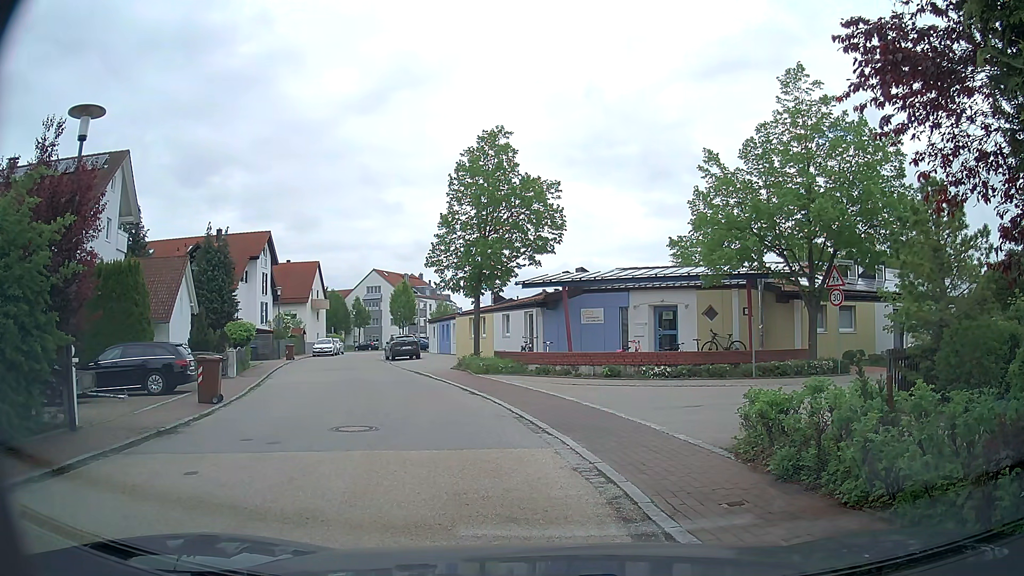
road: residential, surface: asphalt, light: Day
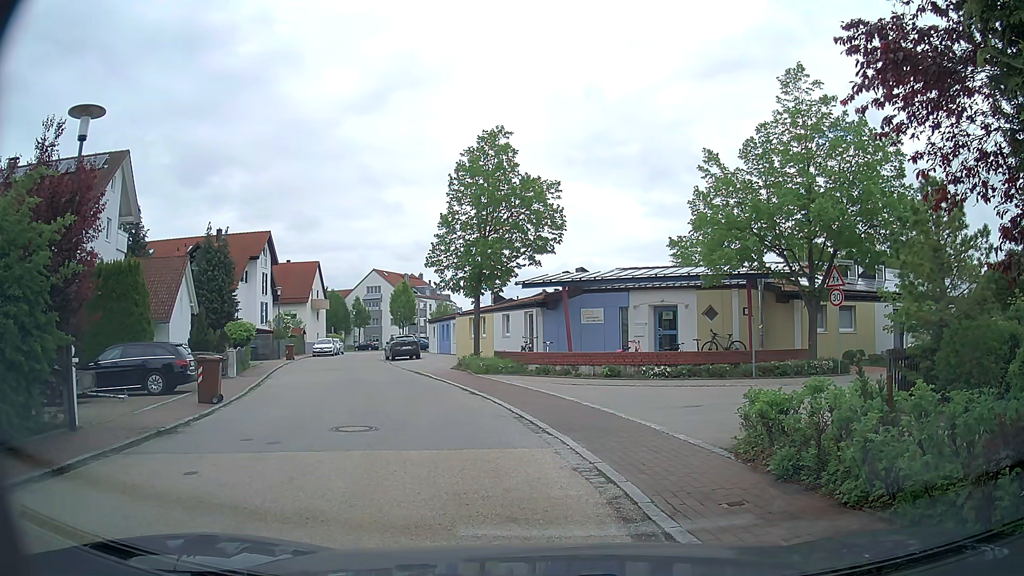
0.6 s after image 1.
(0.0, 0.0) m; 0°
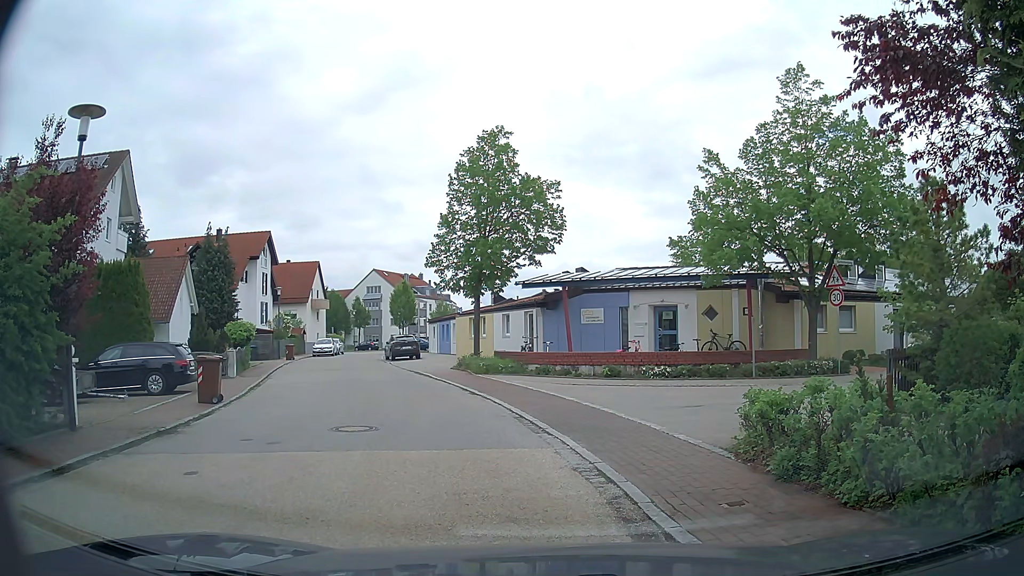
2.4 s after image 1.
(0.0, 0.0) m; 0°
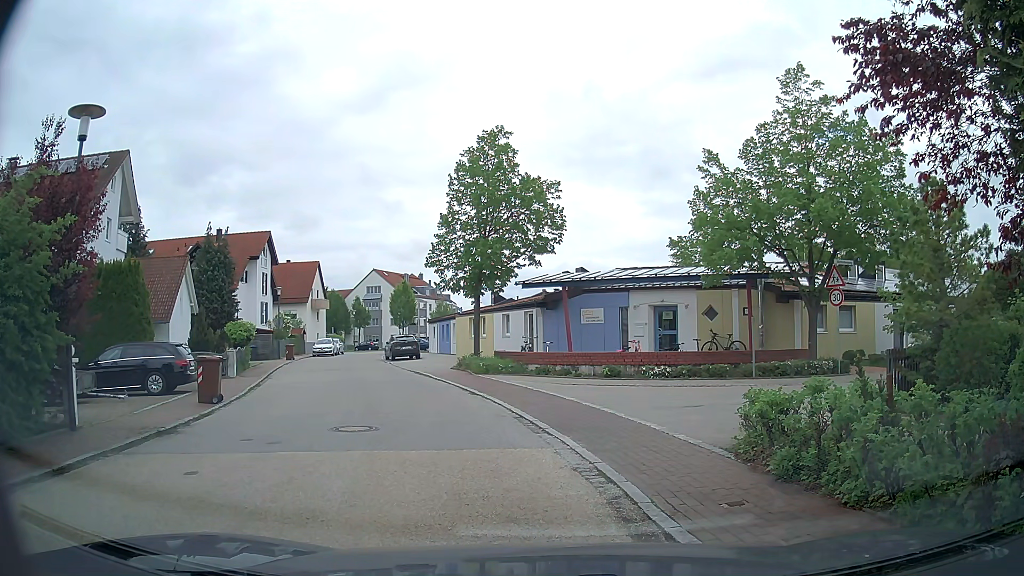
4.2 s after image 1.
(0.0, 0.0) m; 0°
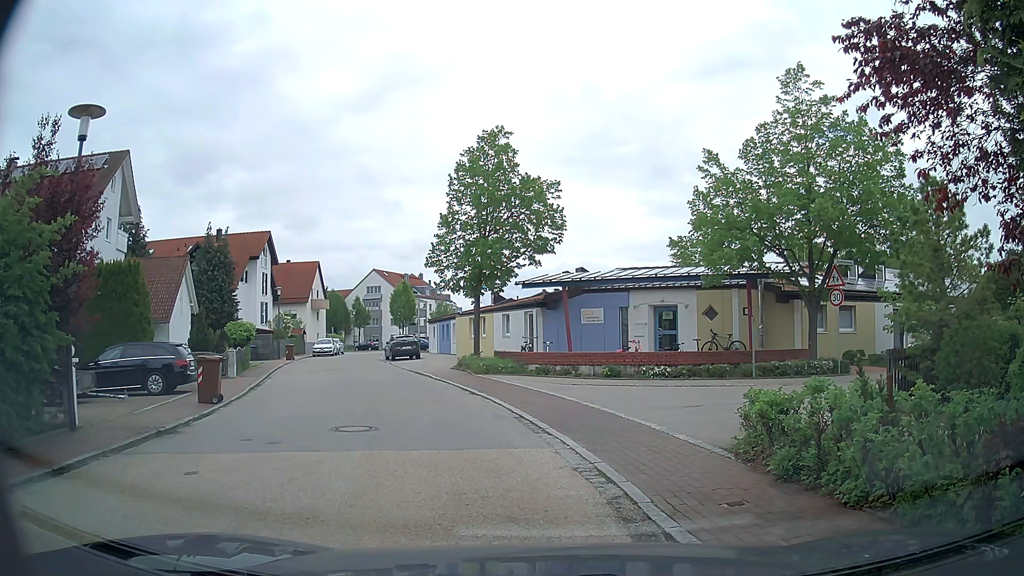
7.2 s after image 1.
(0.0, 0.0) m; 0°
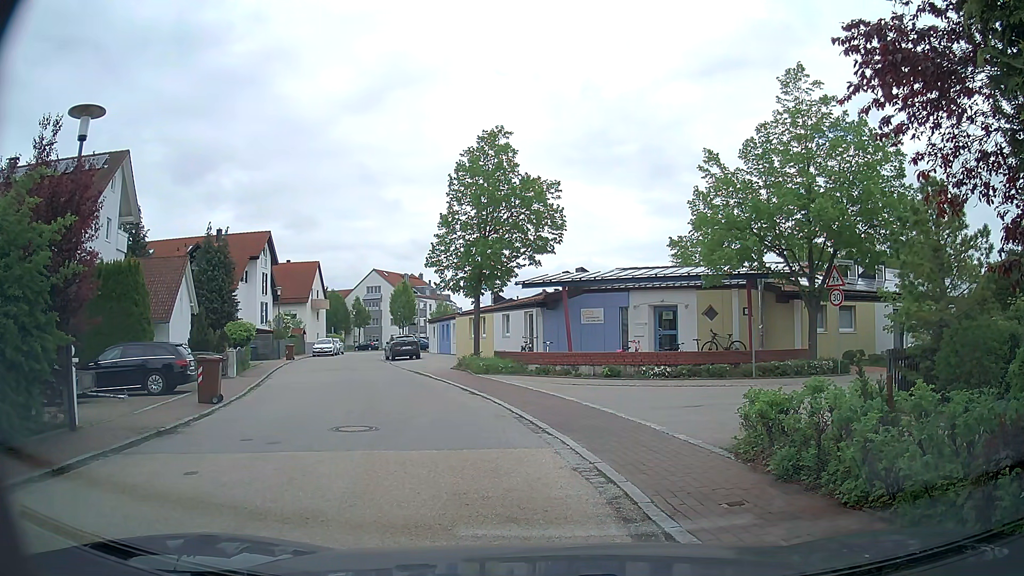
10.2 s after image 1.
(0.0, 0.0) m; 0°
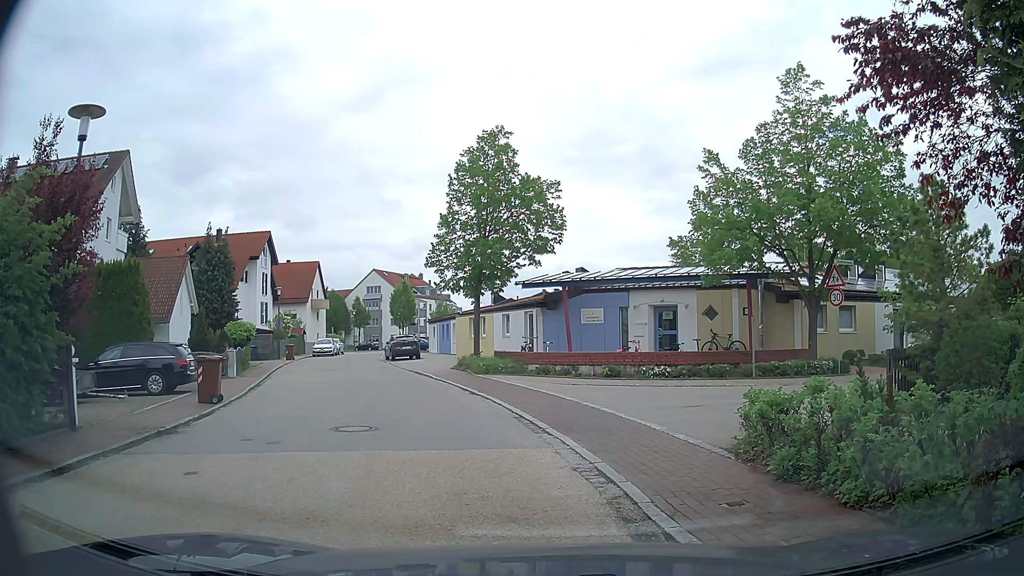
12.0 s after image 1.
(0.0, 0.0) m; 0°
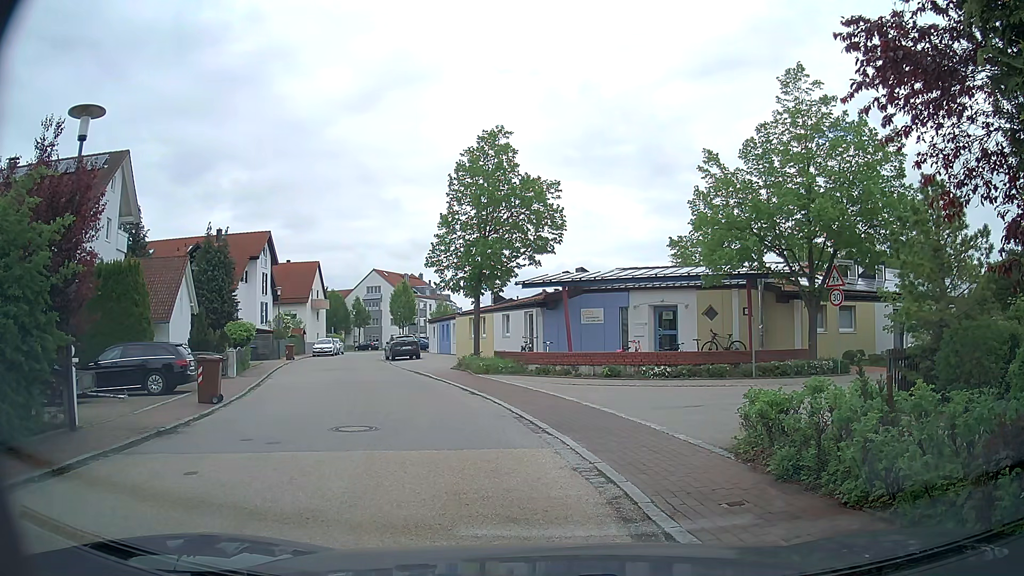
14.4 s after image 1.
(0.0, 0.0) m; 0°
